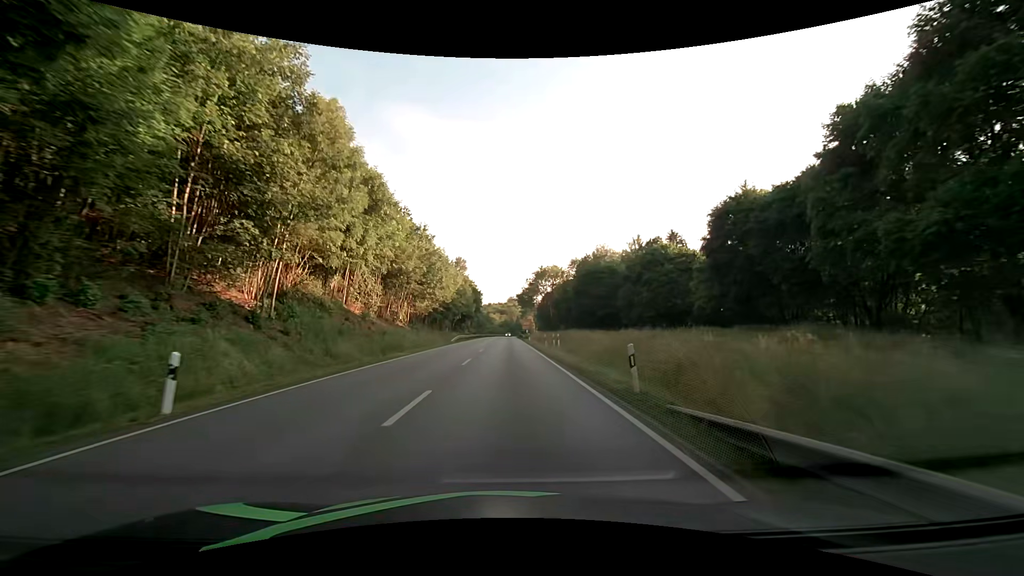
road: primary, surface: asphalt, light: Day
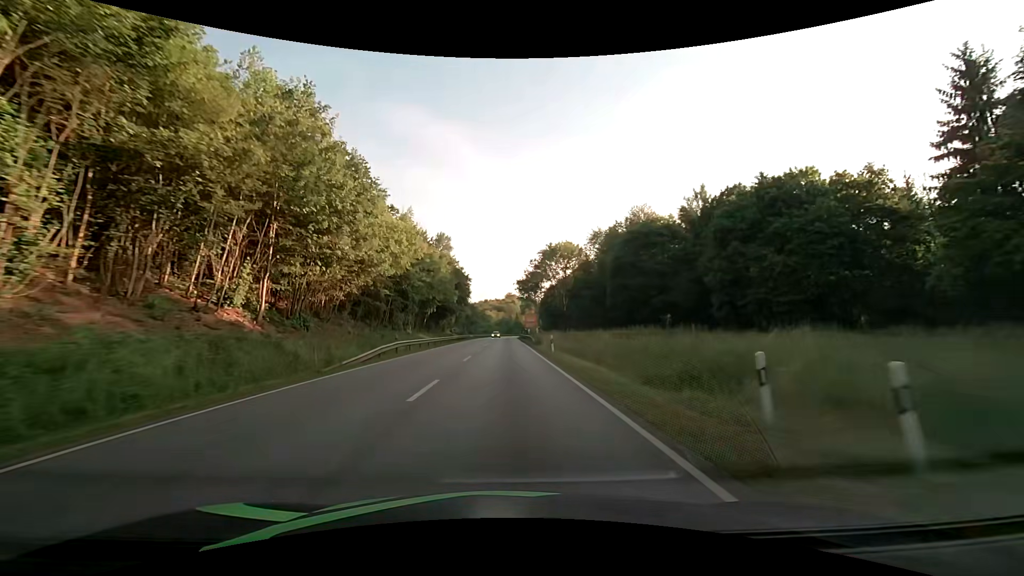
(+0.1, +34.1) m; 0°
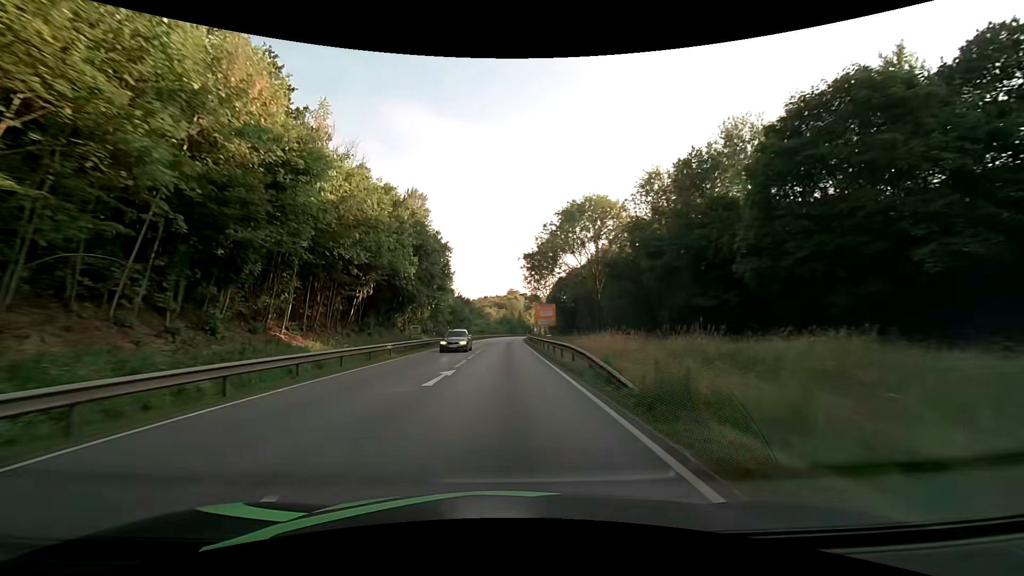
(0.0, +33.6) m; 0°
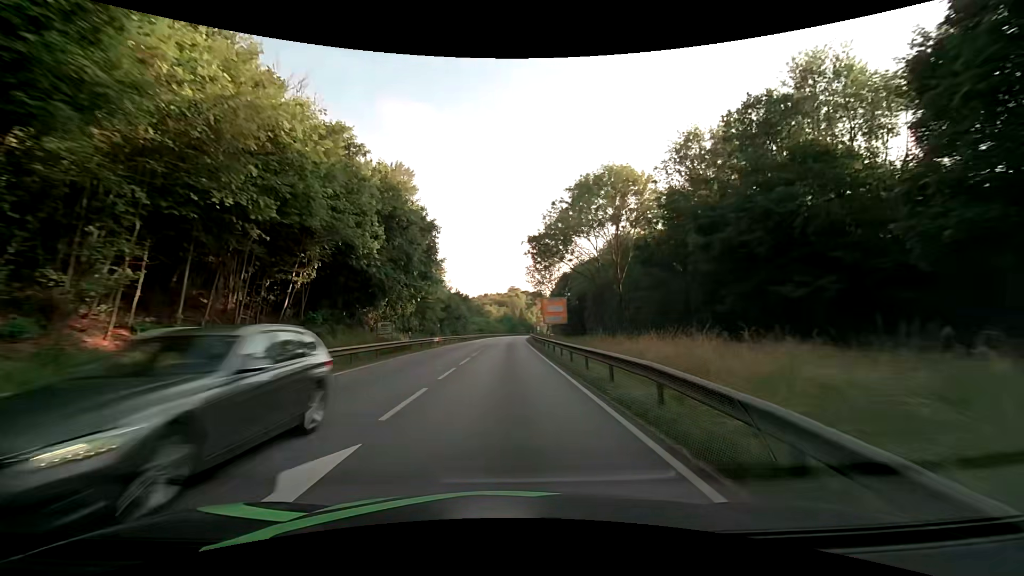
(0.0, +11.2) m; 0°
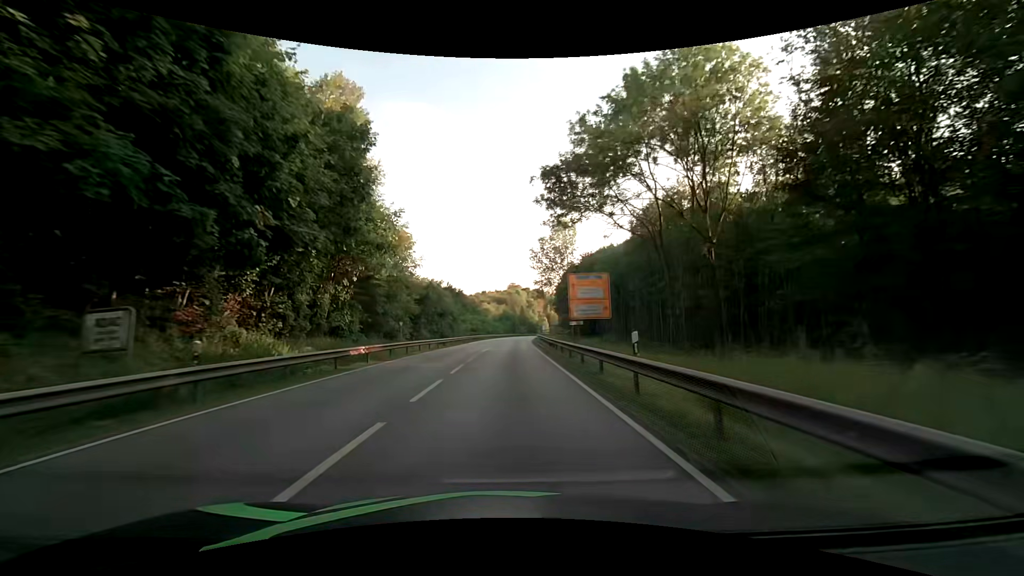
(0.0, +22.3) m; 0°
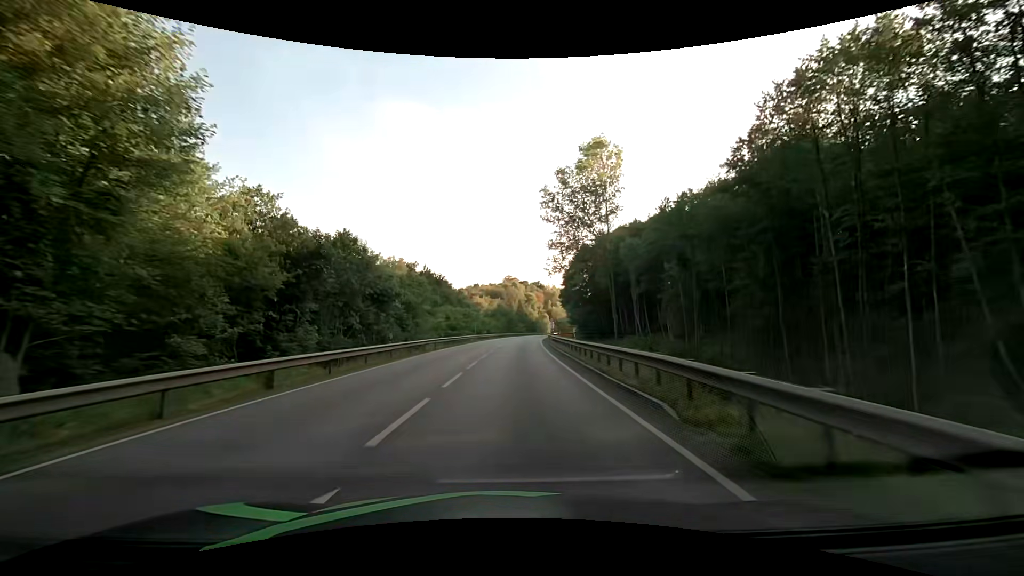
(0.0, +33.5) m; 0°
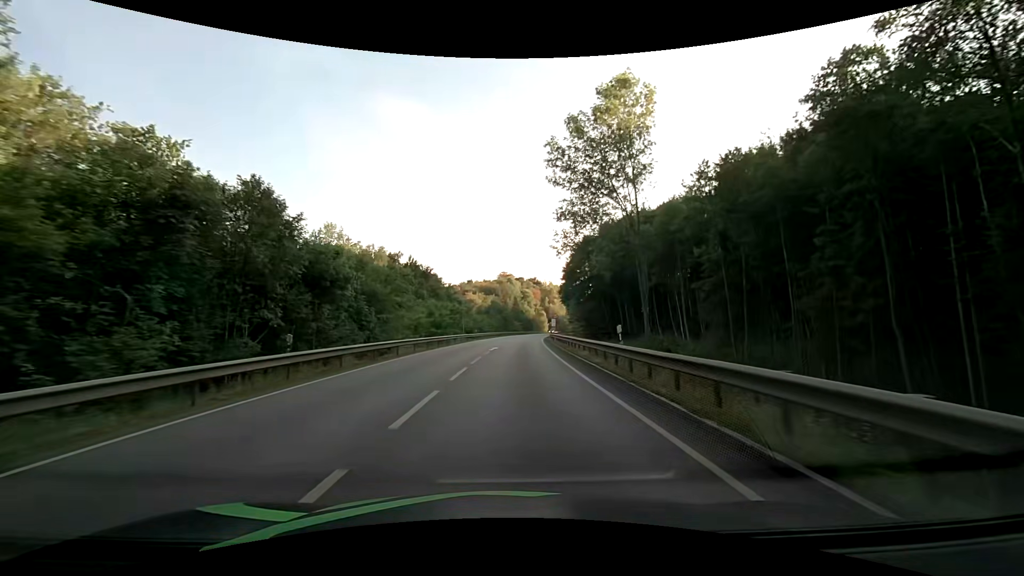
(0.0, +11.2) m; +1°
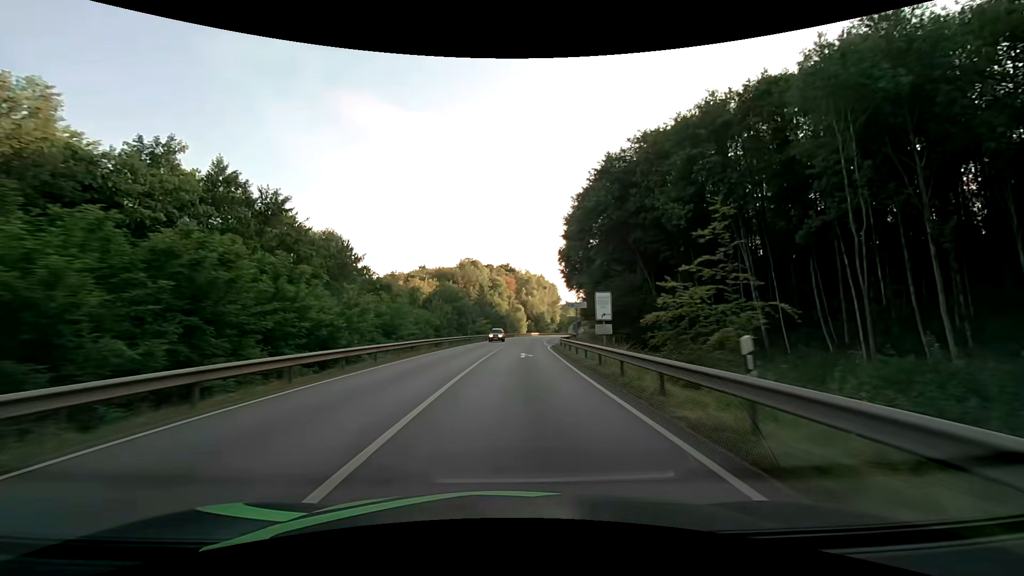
(+1.6, +56.0) m; +3°
(0, +10) (0, +20) (+1, +30) (+1, +40) (+2, +50) (+2, +60) (+3, +70) (+4, +80) (+5, +90) (+7, +100) m
